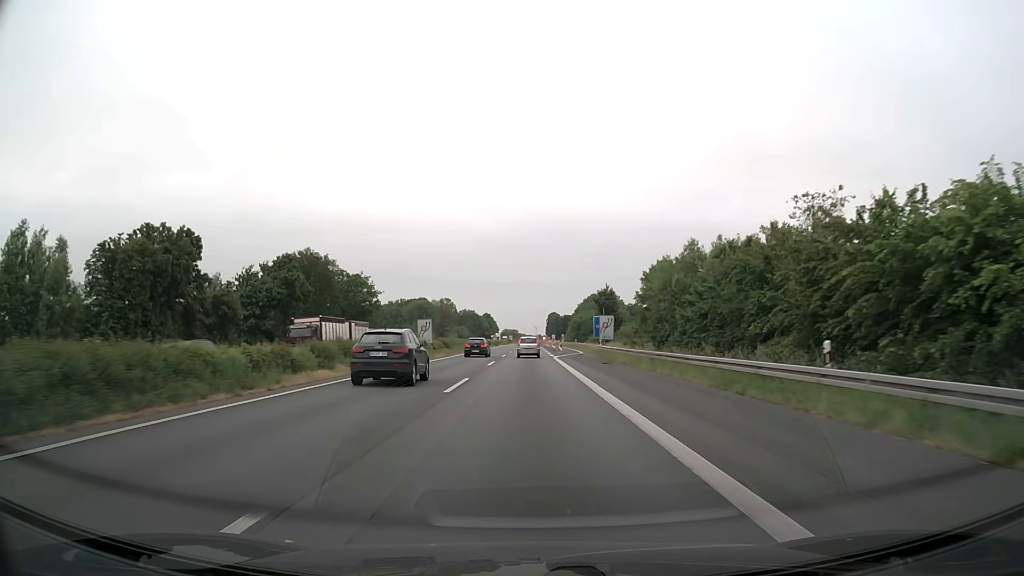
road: motorway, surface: asphalt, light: Day
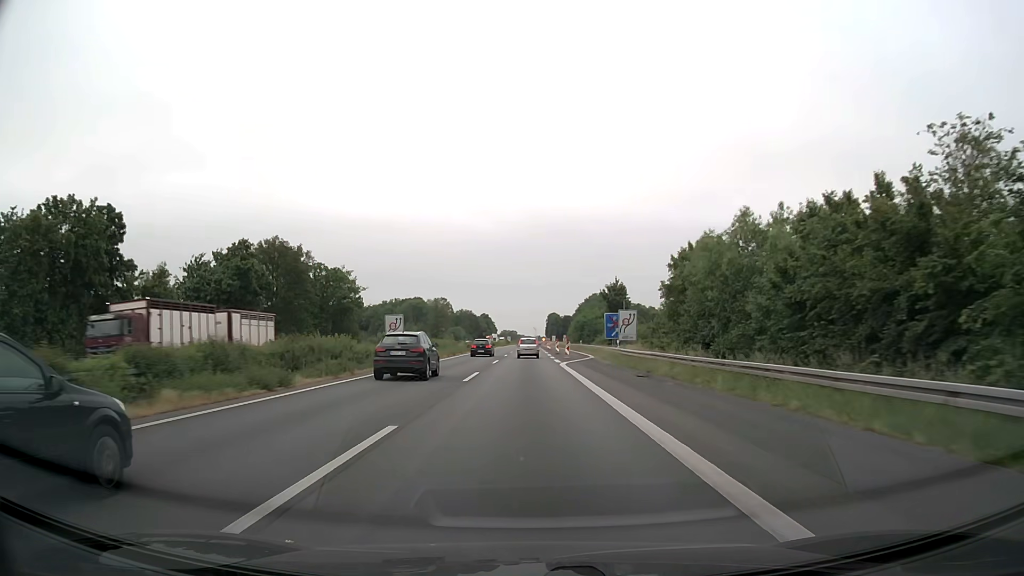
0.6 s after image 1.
(0.0, +12.6) m; 0°
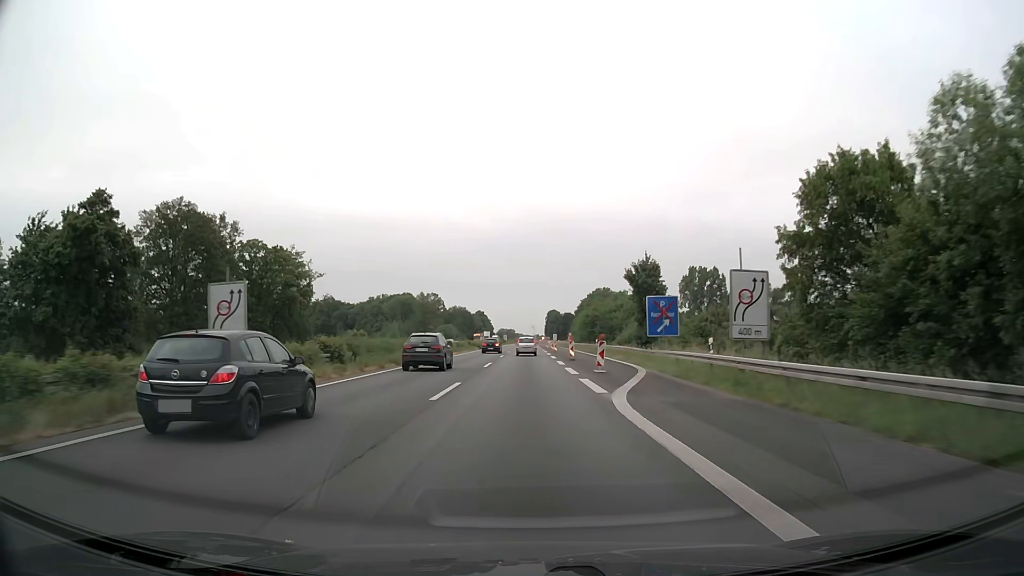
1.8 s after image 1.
(0.0, +25.1) m; 0°
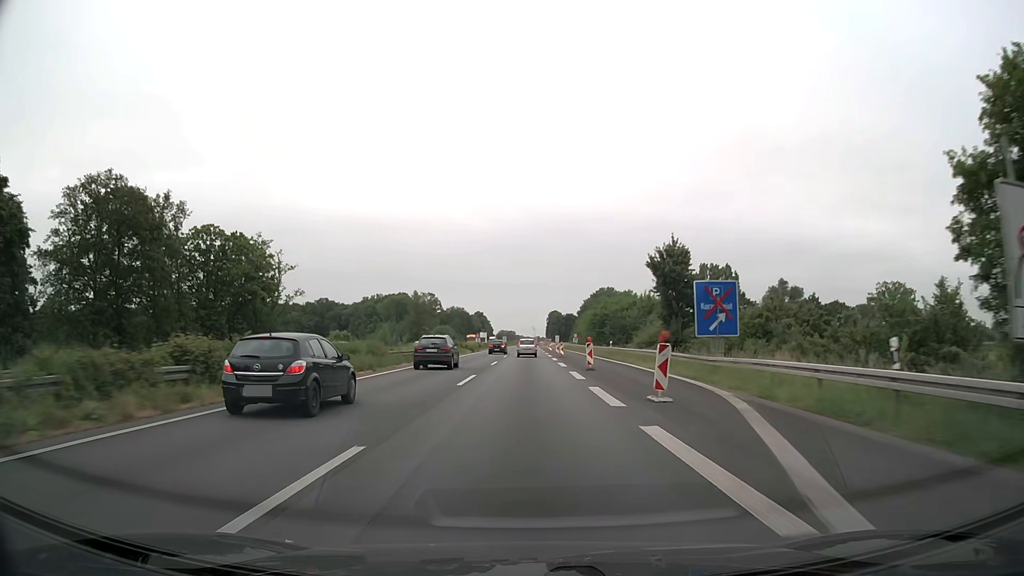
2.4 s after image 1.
(0.0, +12.5) m; 0°
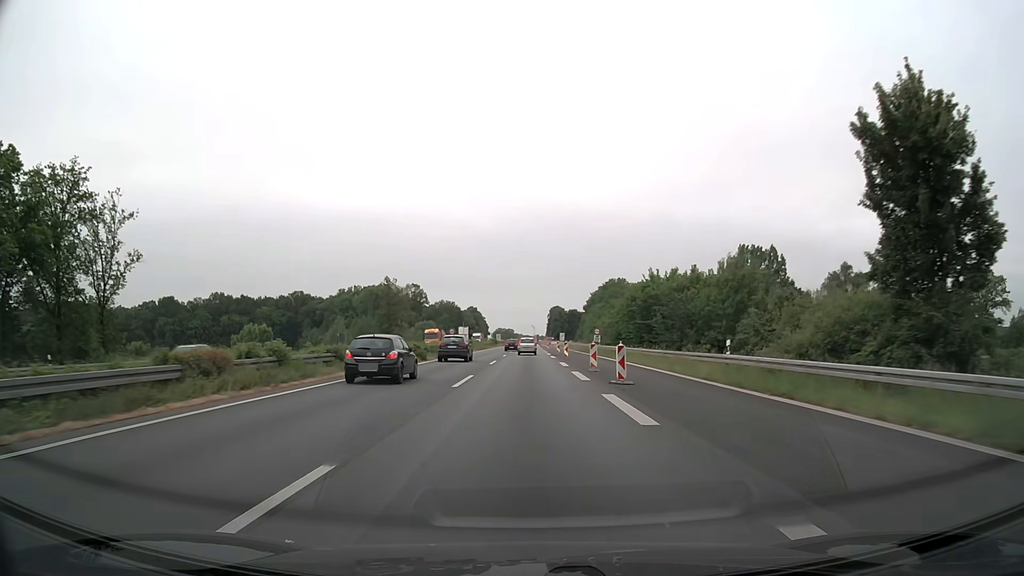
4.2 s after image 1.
(0.0, +37.6) m; 0°
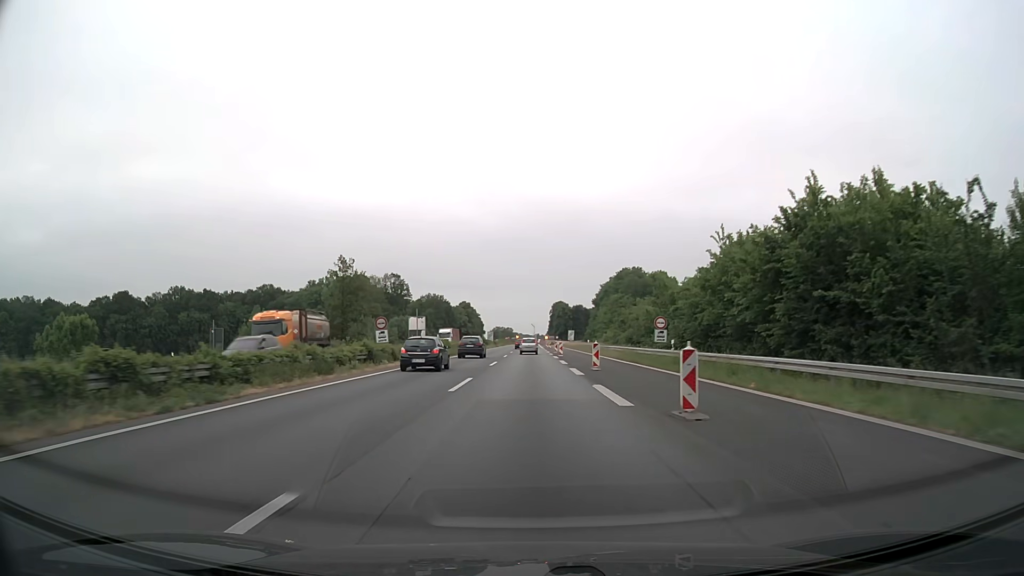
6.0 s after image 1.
(0.0, +37.5) m; 0°
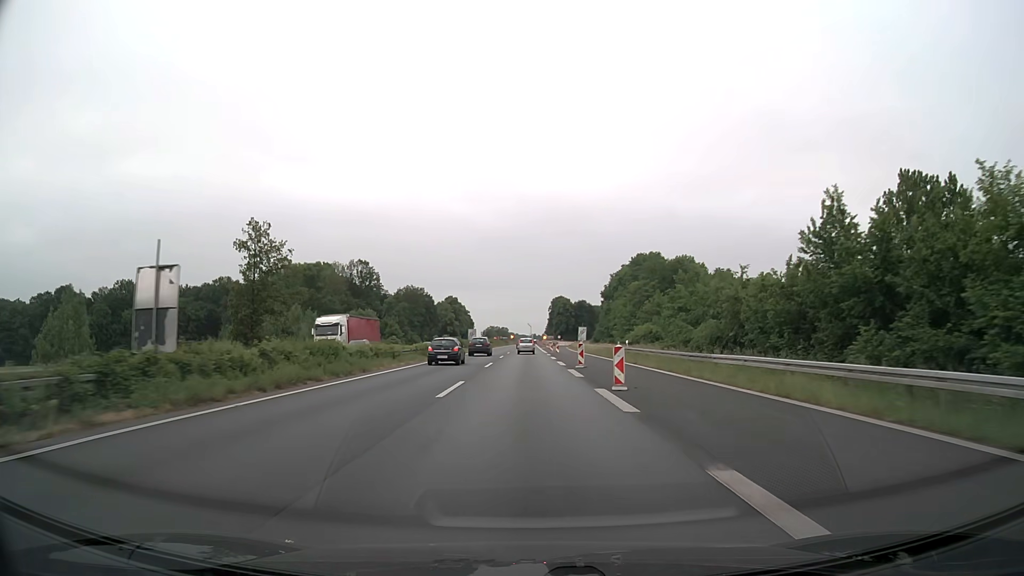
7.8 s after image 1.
(+0.1, +37.5) m; 0°
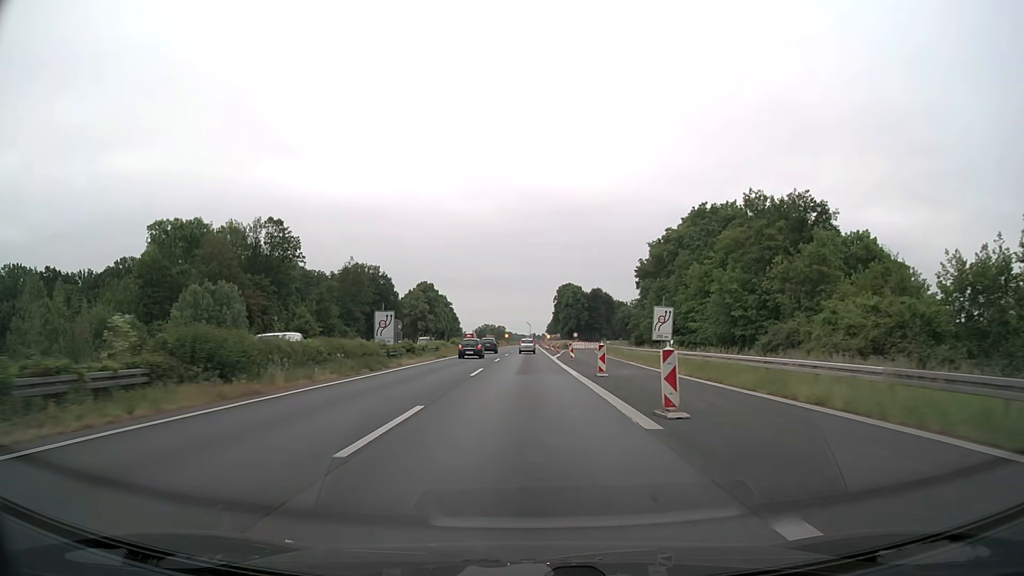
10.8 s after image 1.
(+0.1, +62.4) m; 0°
(0, +10) (0, +20) (0, +30) (0, +40) (0, +50) (0, +60) (0, +70) (0, +80) (0, +90) (0, +100) m
